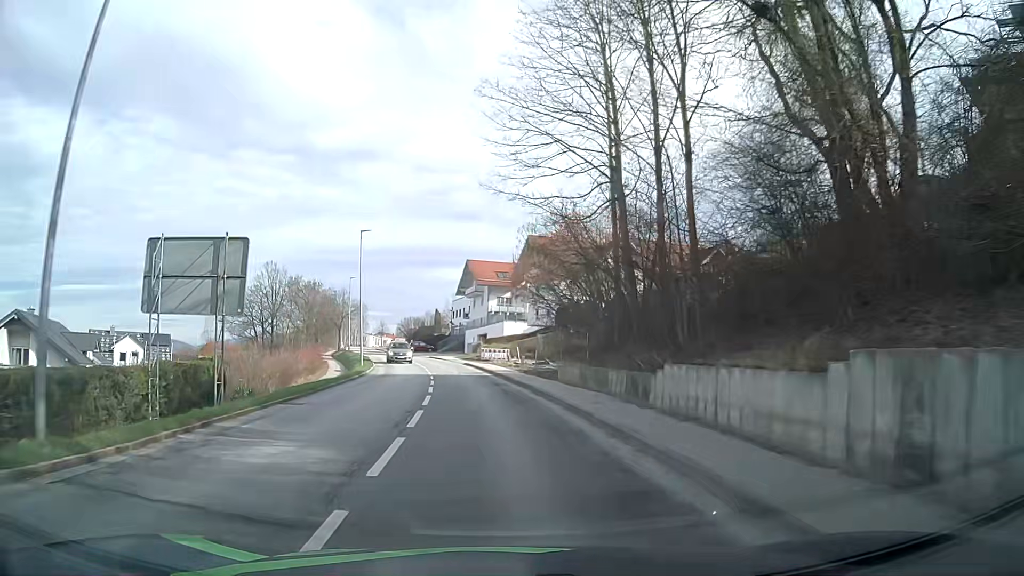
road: tertiary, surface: asphalt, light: Day
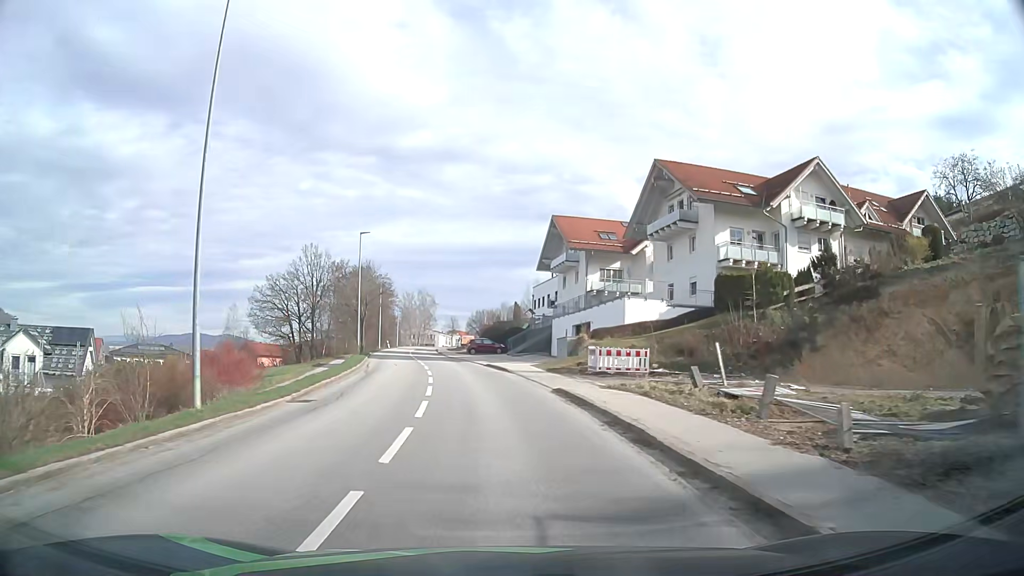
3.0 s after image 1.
(-1.9, +31.2) m; -7°
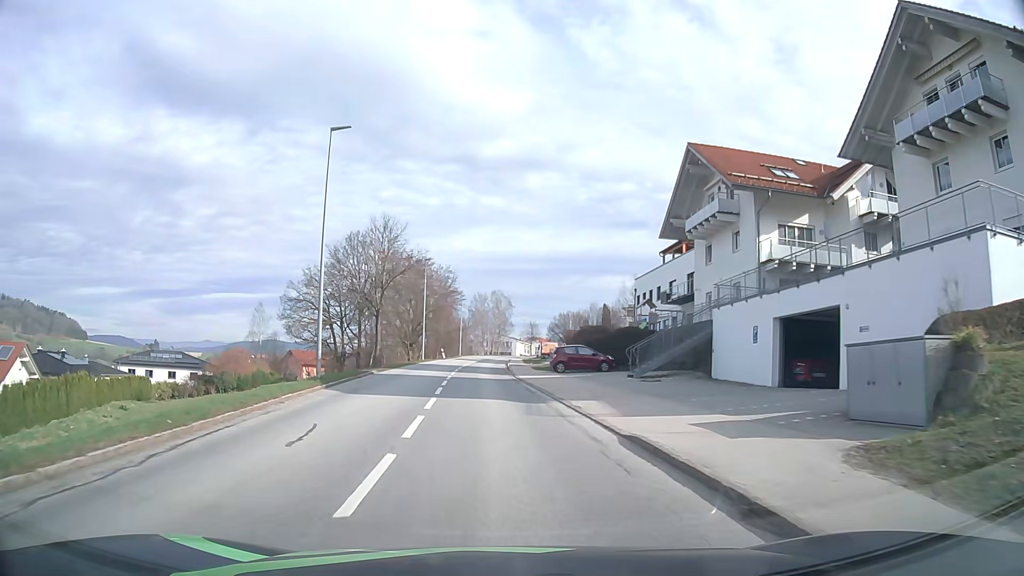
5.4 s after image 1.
(-1.2, +25.3) m; -6°
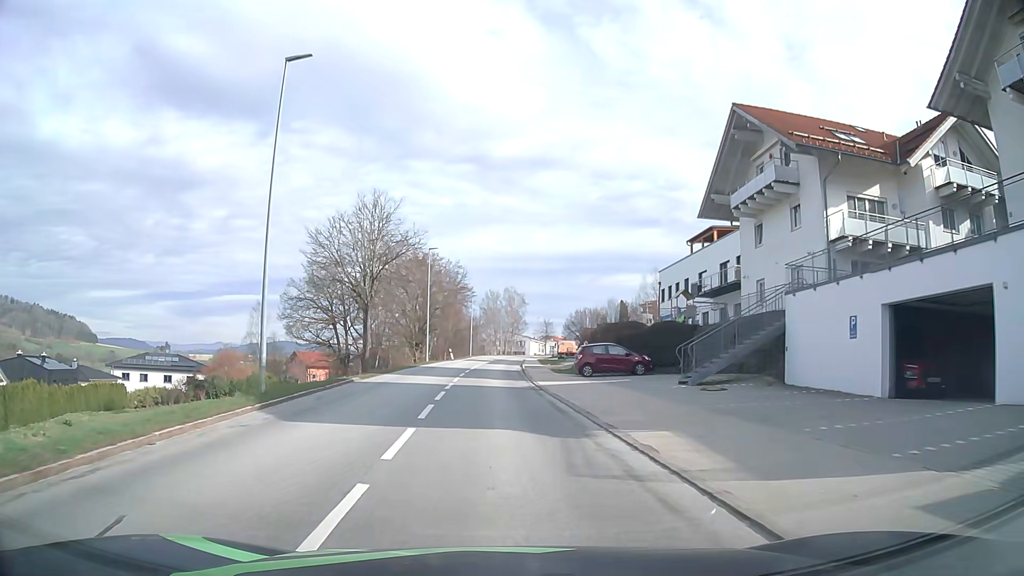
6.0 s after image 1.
(-0.1, +6.4) m; -1°
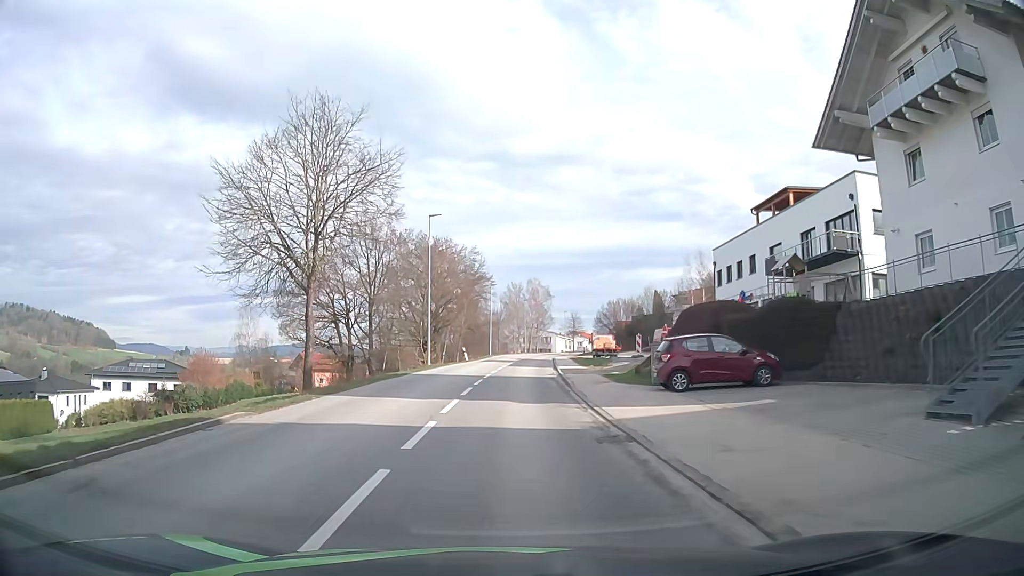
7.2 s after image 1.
(-0.3, +12.8) m; -2°
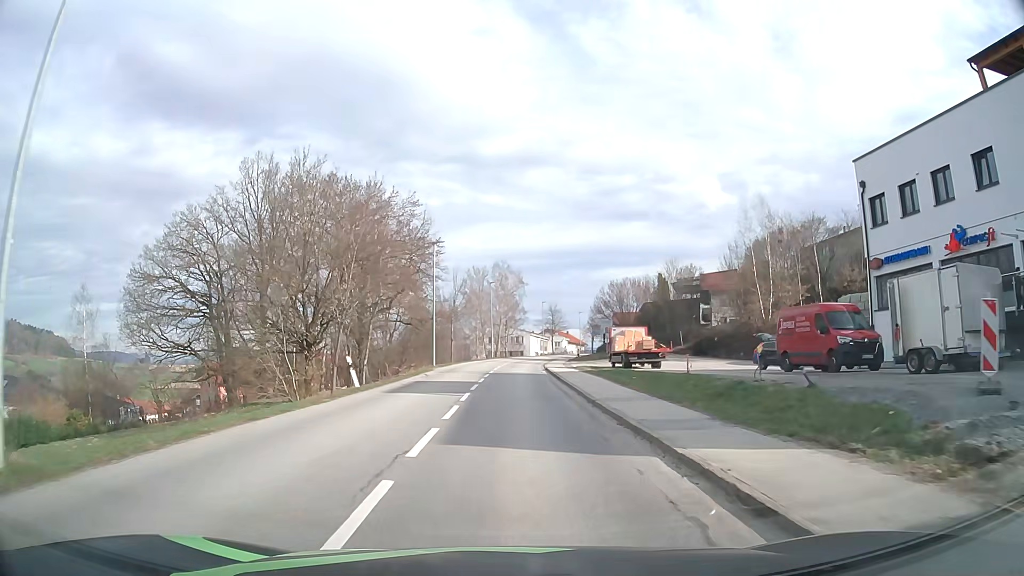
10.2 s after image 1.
(+0.3, +32.4) m; +3°
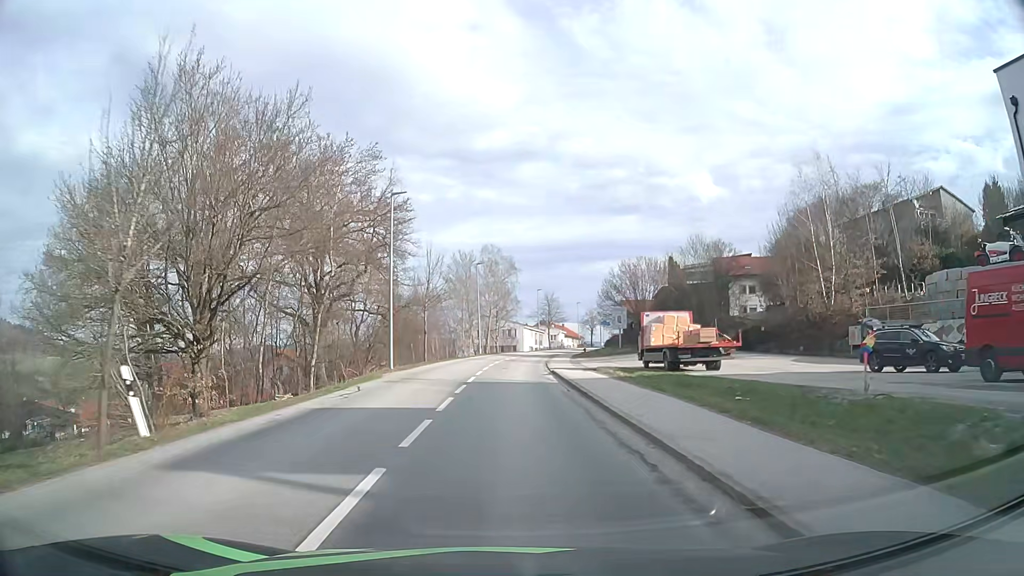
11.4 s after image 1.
(+0.2, +13.0) m; +1°
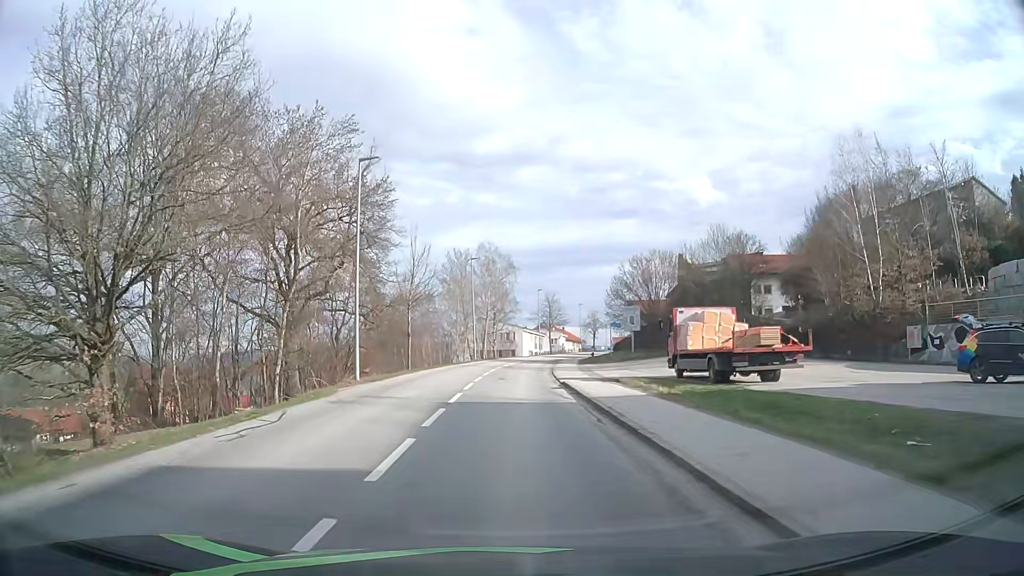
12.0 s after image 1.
(0.0, +6.5) m; 0°
(0, +10) (0, +20) (0, +30) (+1, +40) (+2, +50) (+3, +60) (+5, +70) (+7, +79) (+10, +89) (+12, +99) m
